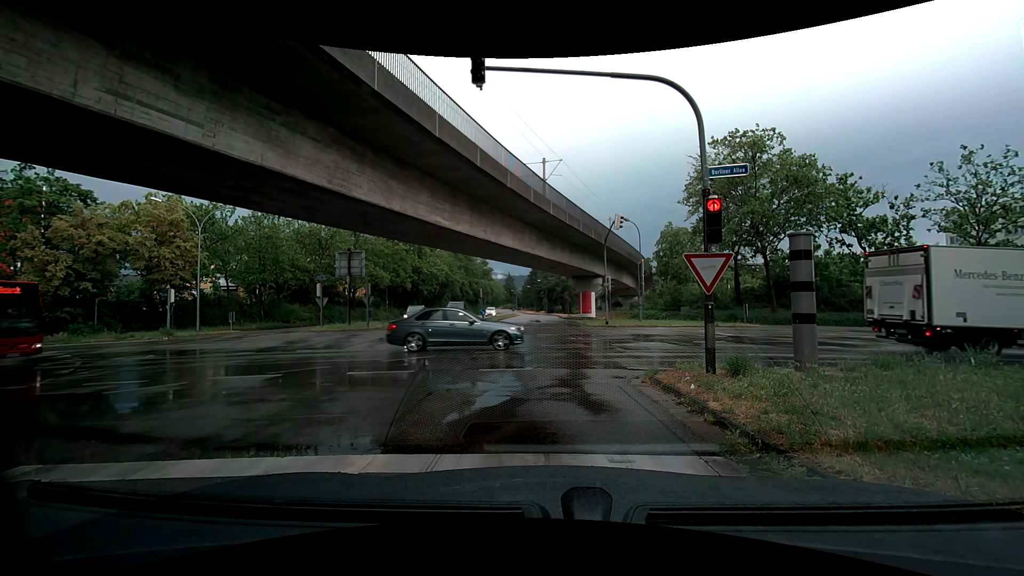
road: tertiary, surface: asphalt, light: Day
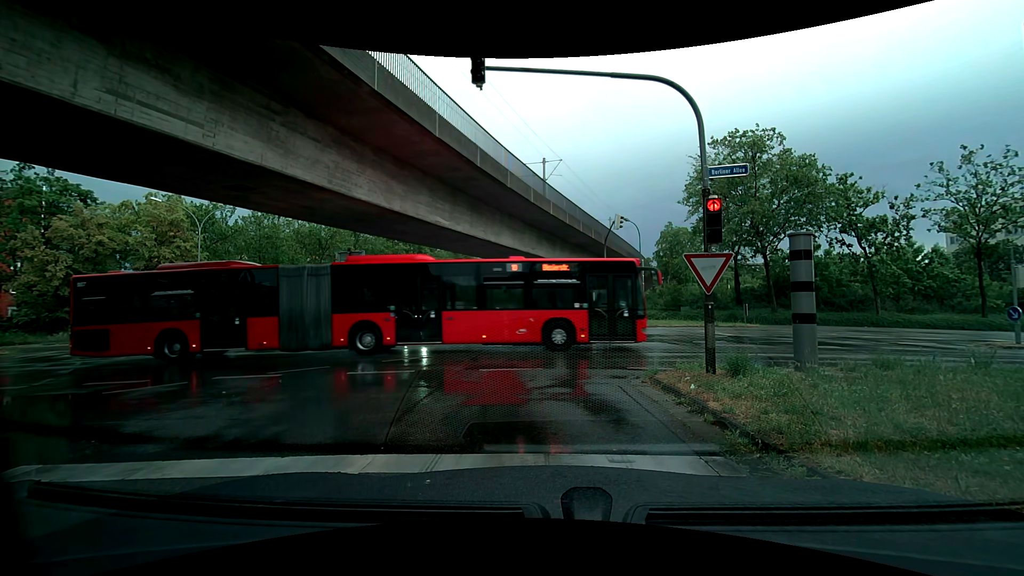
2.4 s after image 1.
(0.0, 0.0) m; 0°
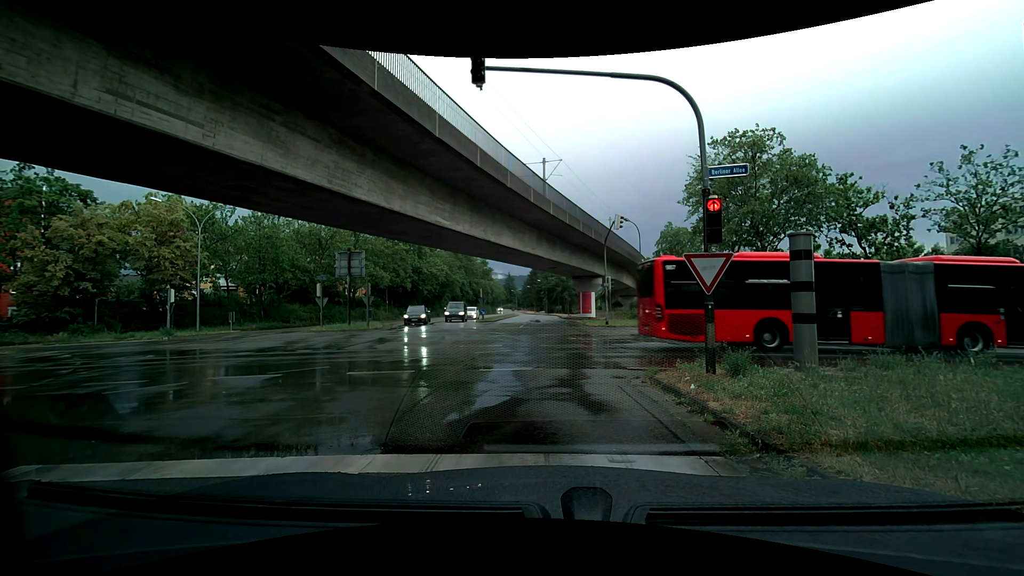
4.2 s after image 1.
(0.0, 0.0) m; 0°
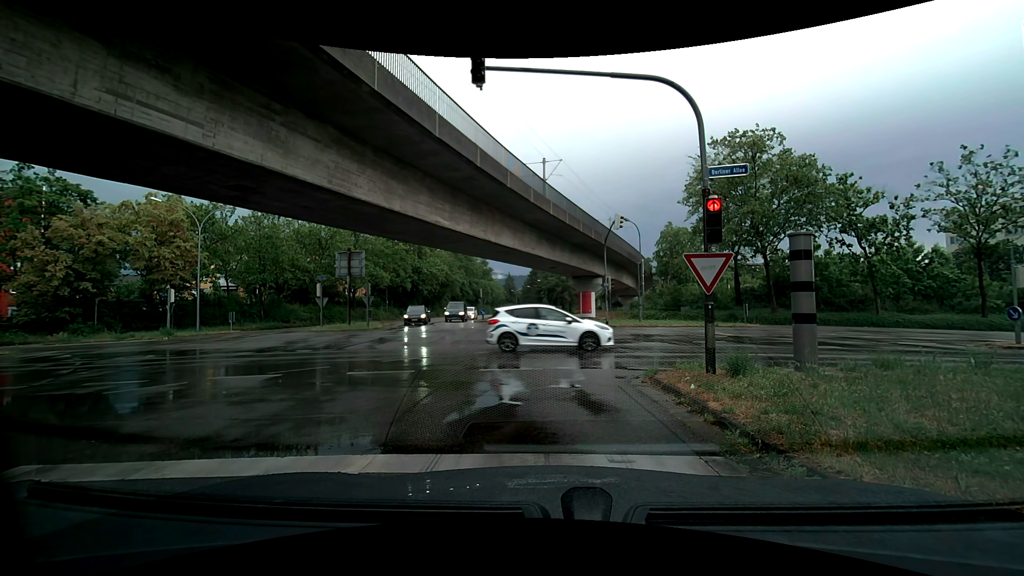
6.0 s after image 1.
(0.0, 0.0) m; 0°
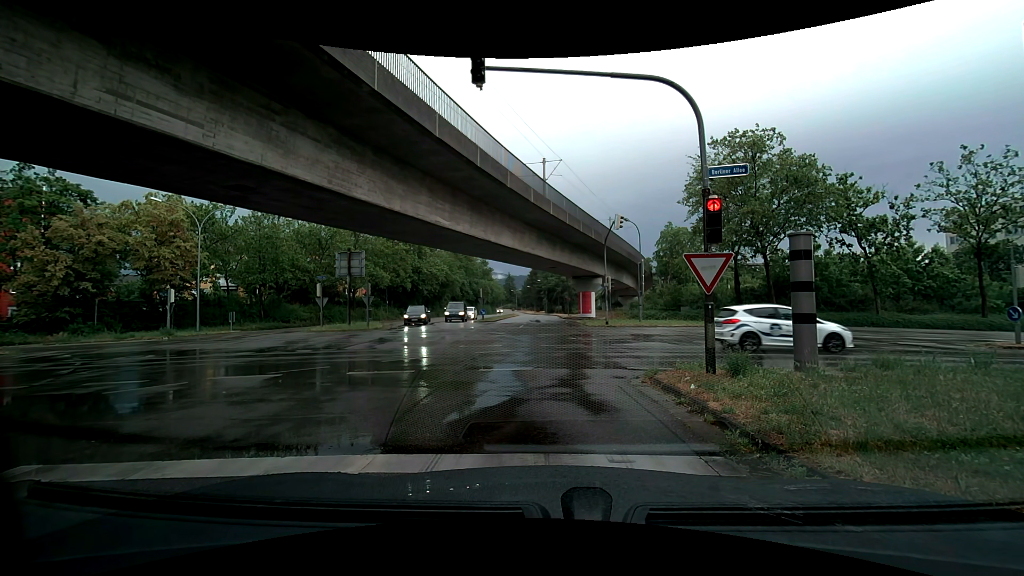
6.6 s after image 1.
(0.0, 0.0) m; 0°
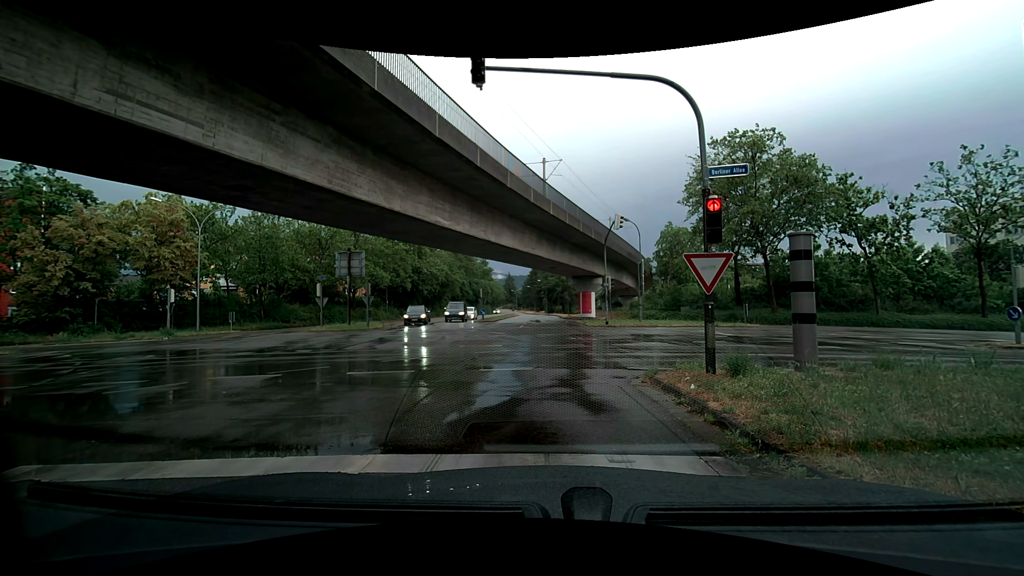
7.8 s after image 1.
(0.0, 0.0) m; 0°
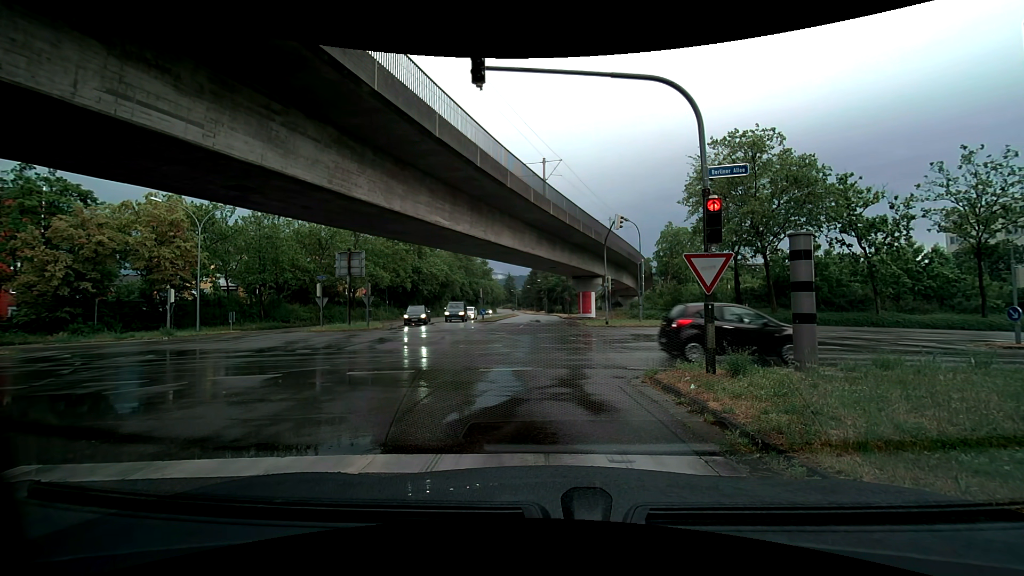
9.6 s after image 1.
(0.0, 0.0) m; 0°
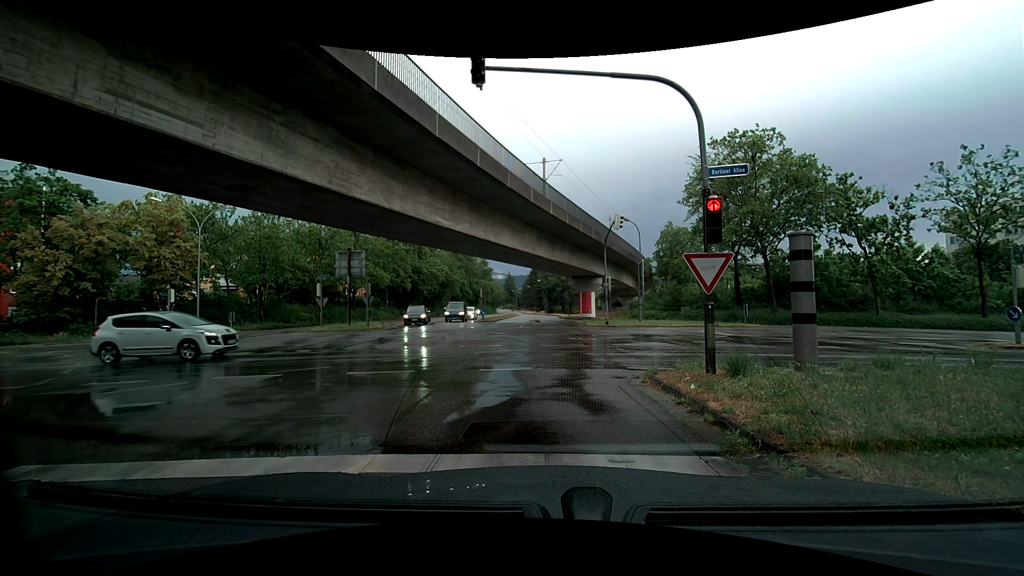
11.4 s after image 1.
(0.0, 0.0) m; 0°
